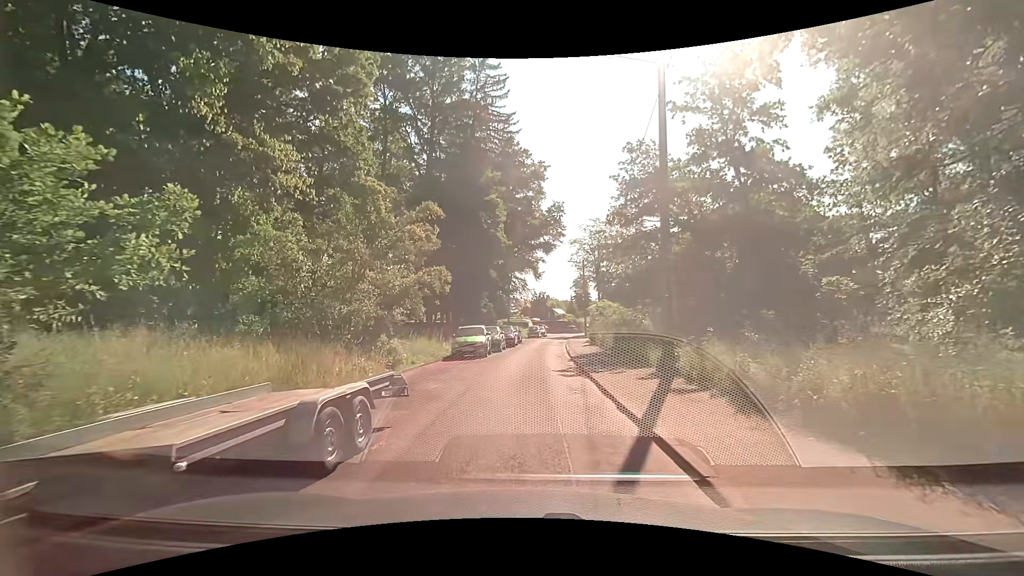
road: residential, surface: asphalt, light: Day
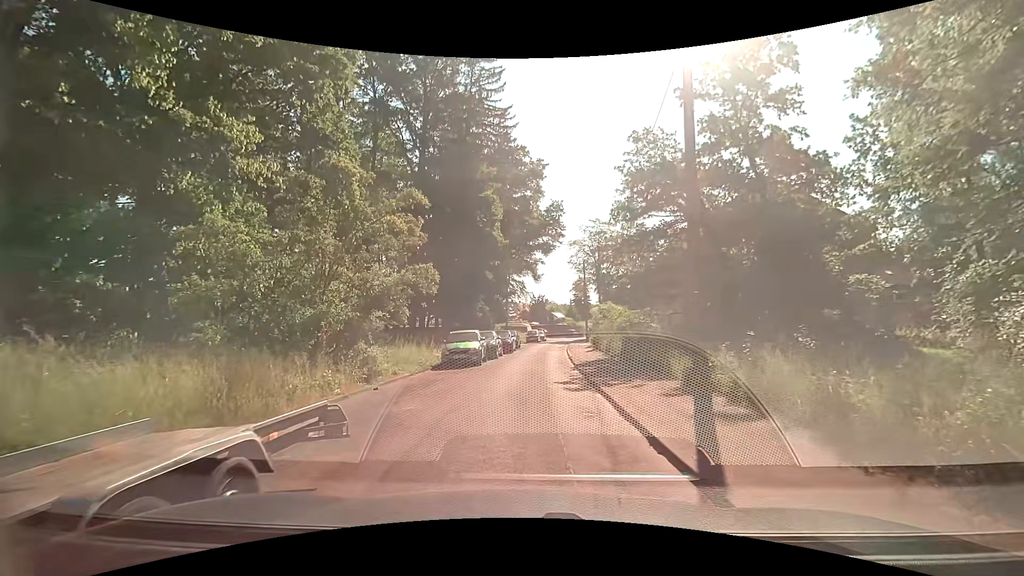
(0.0, +2.3) m; +1°
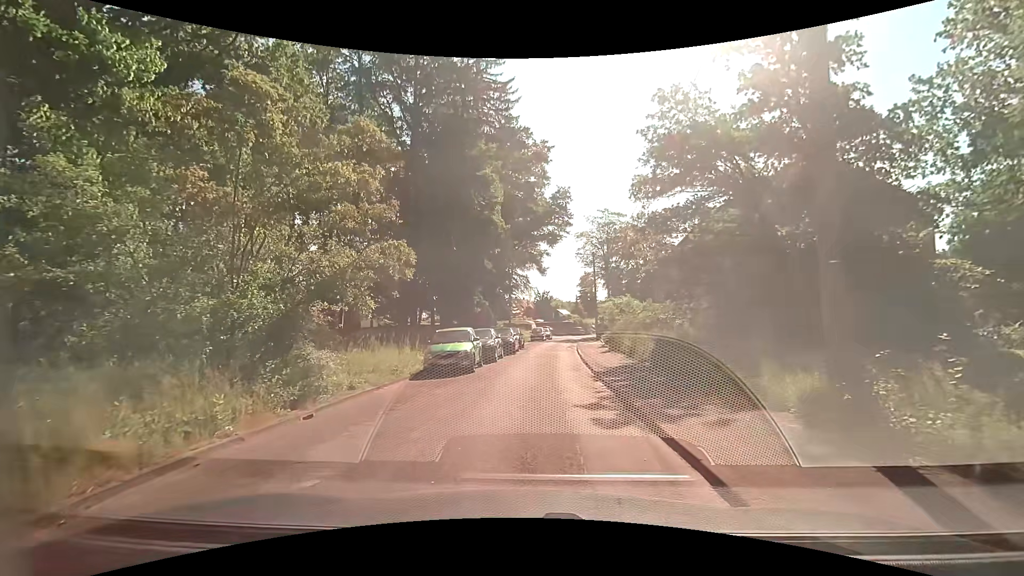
(0.0, +4.3) m; 0°
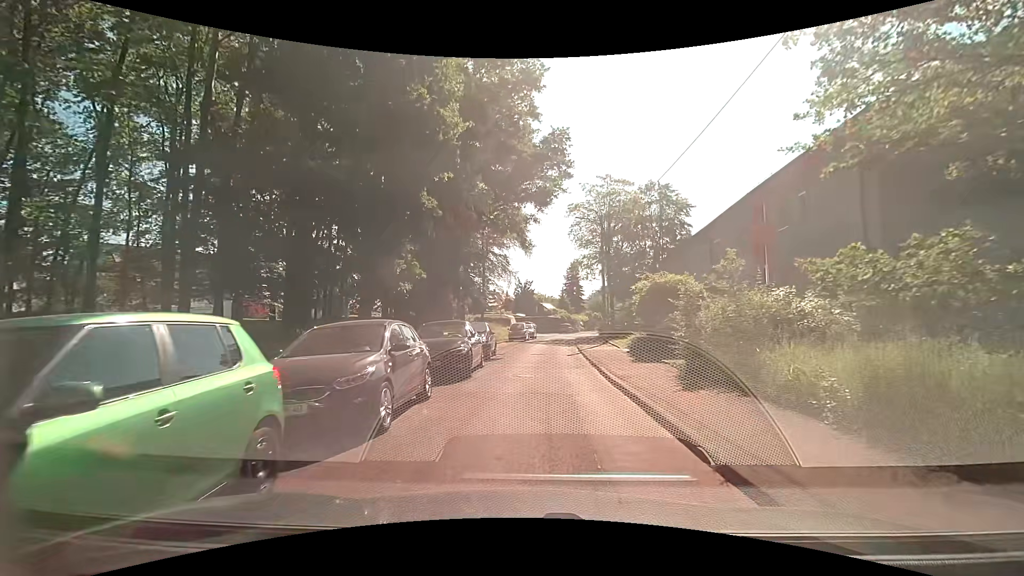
(+0.2, +14.9) m; +1°
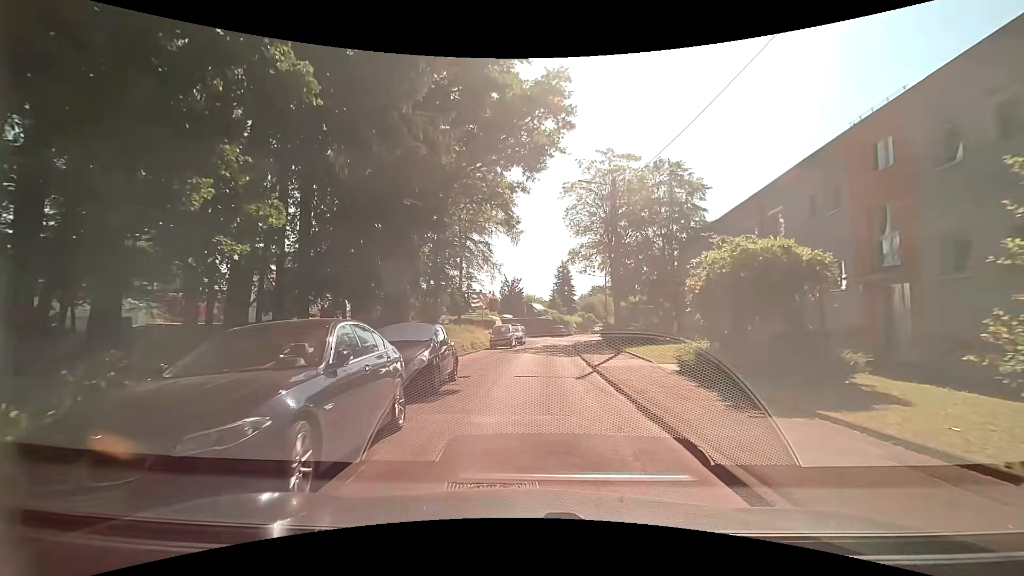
(+0.4, +8.8) m; +2°
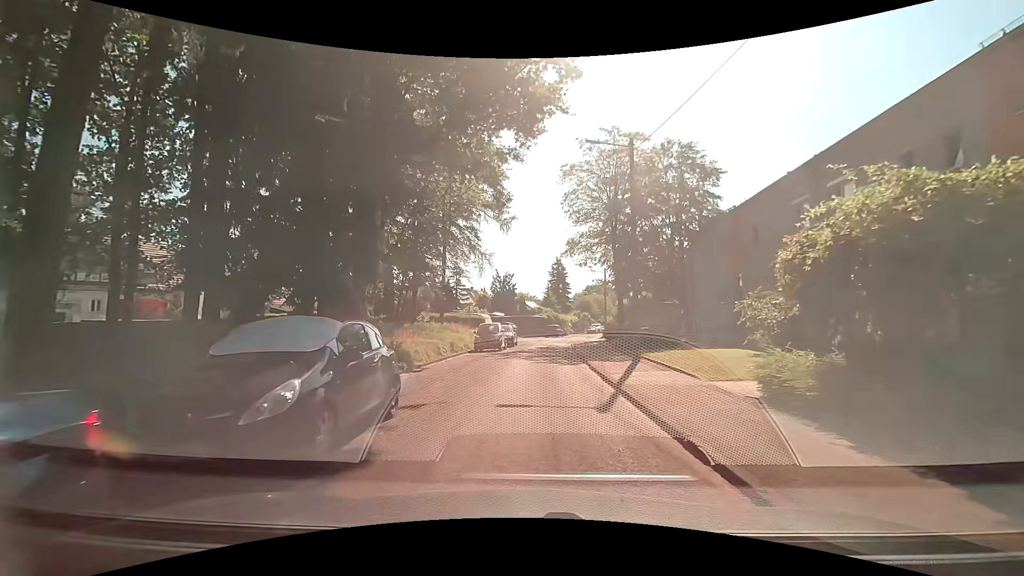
(+0.1, +5.2) m; +2°
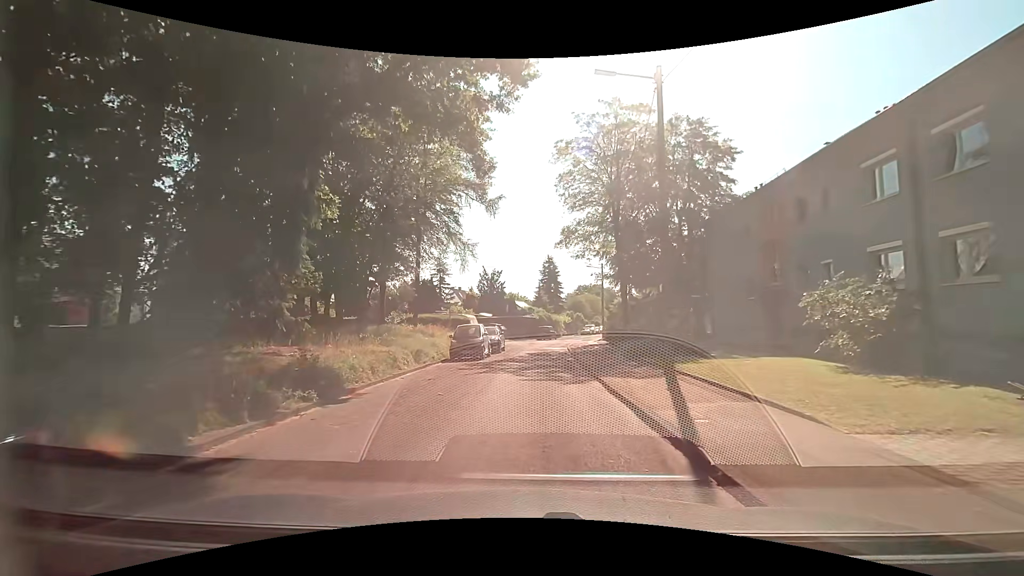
(+0.1, +5.4) m; +2°
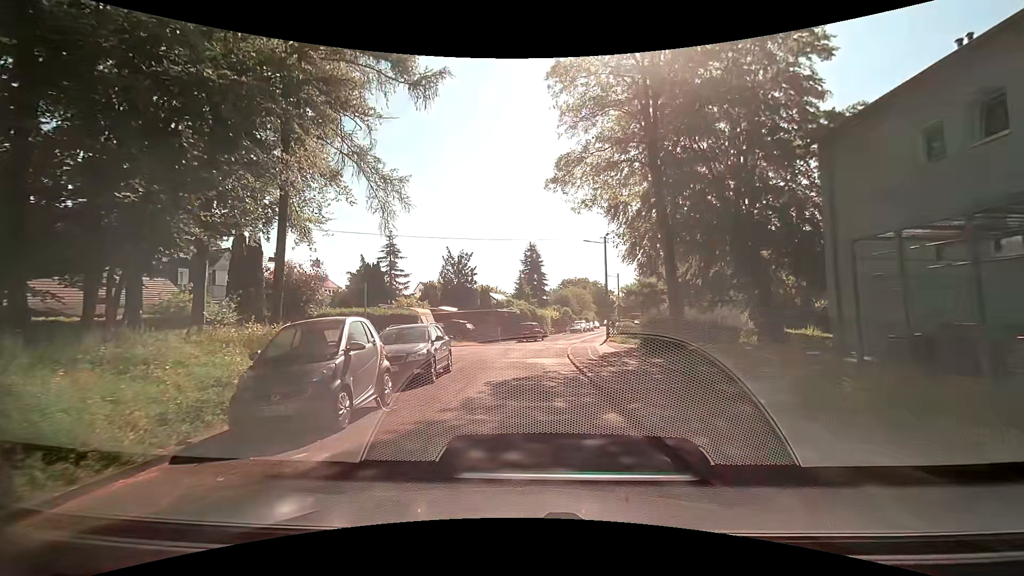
(+0.3, +14.7) m; +2°
